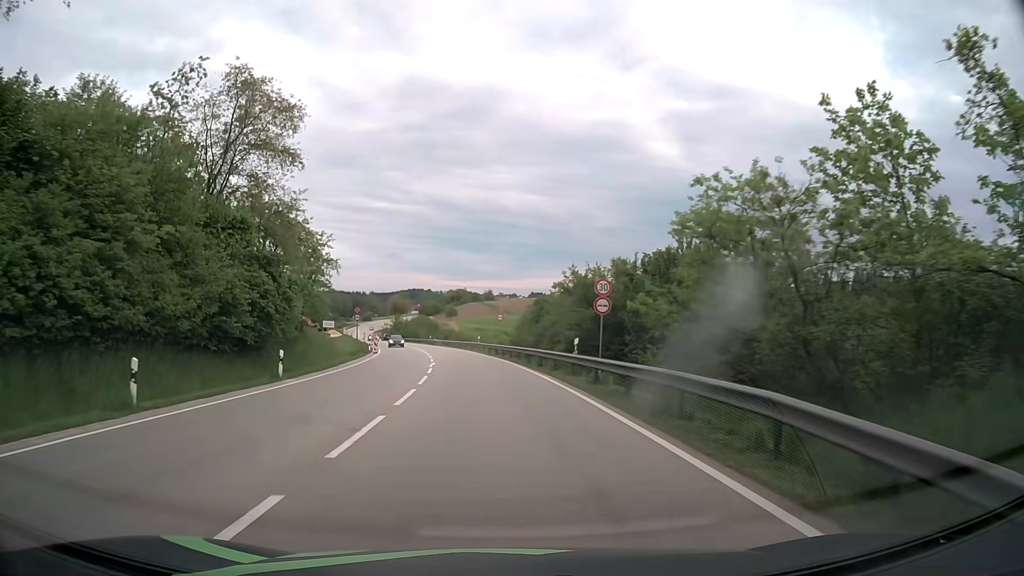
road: primary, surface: asphalt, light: Day
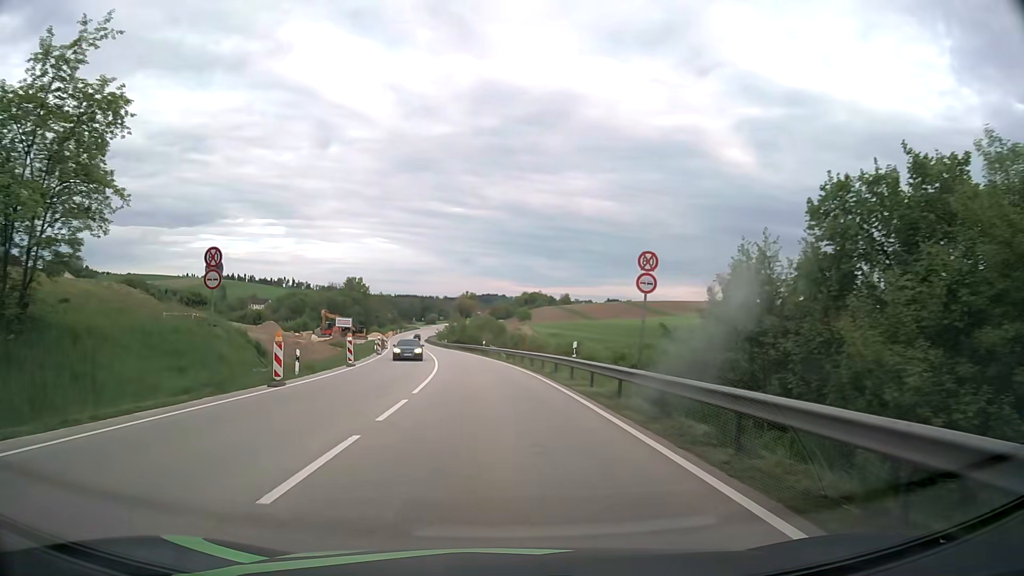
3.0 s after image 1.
(-2.2, +38.1) m; -7°
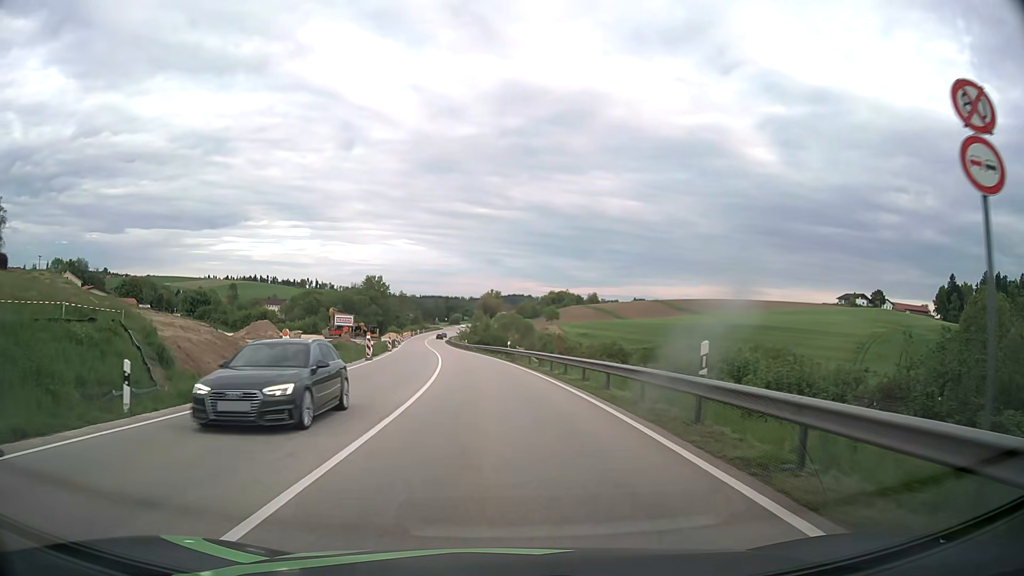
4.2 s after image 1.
(-0.3, +13.5) m; -2°
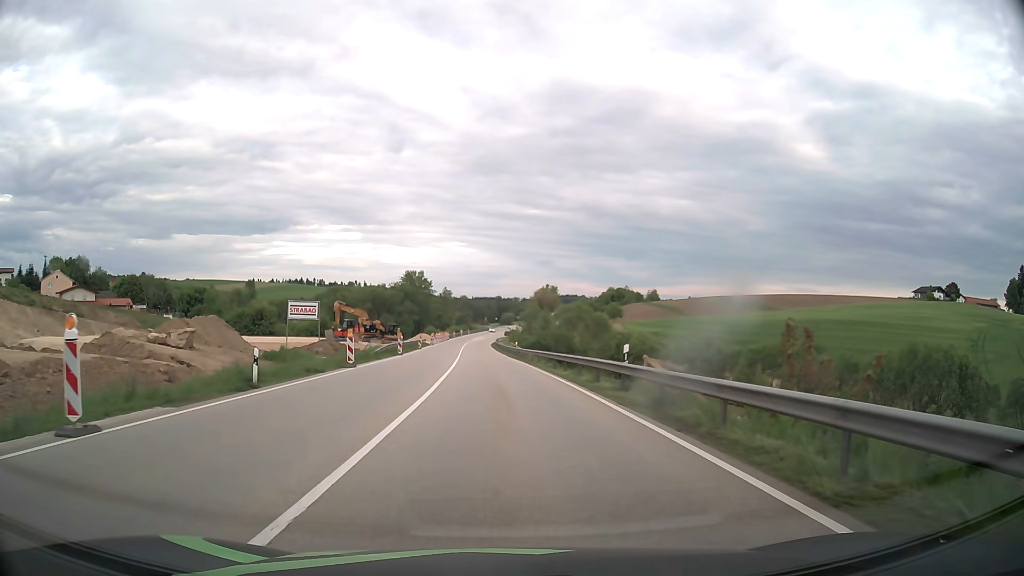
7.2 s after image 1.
(-1.5, +32.3) m; -5°
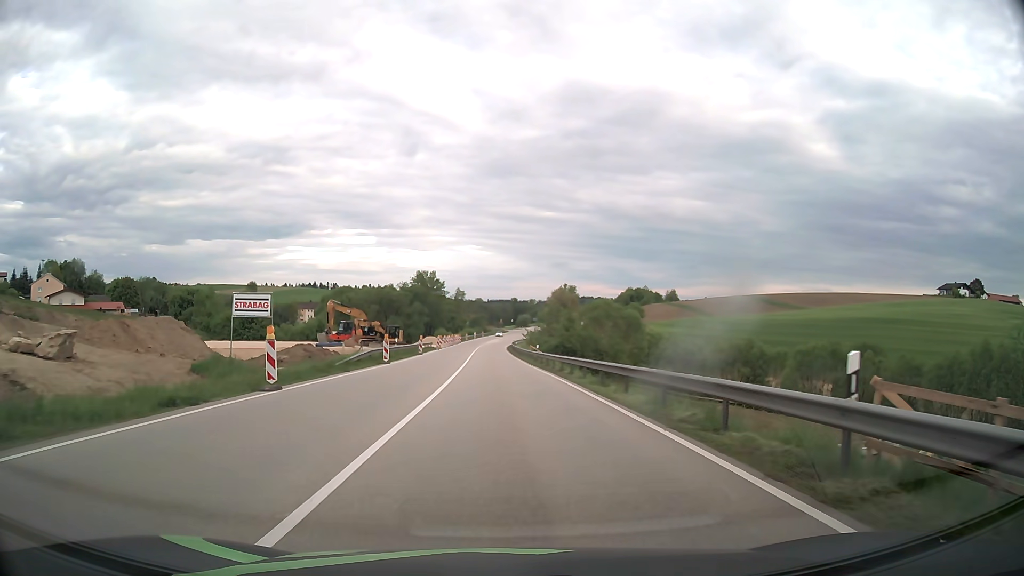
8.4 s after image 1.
(-0.1, +11.8) m; -1°
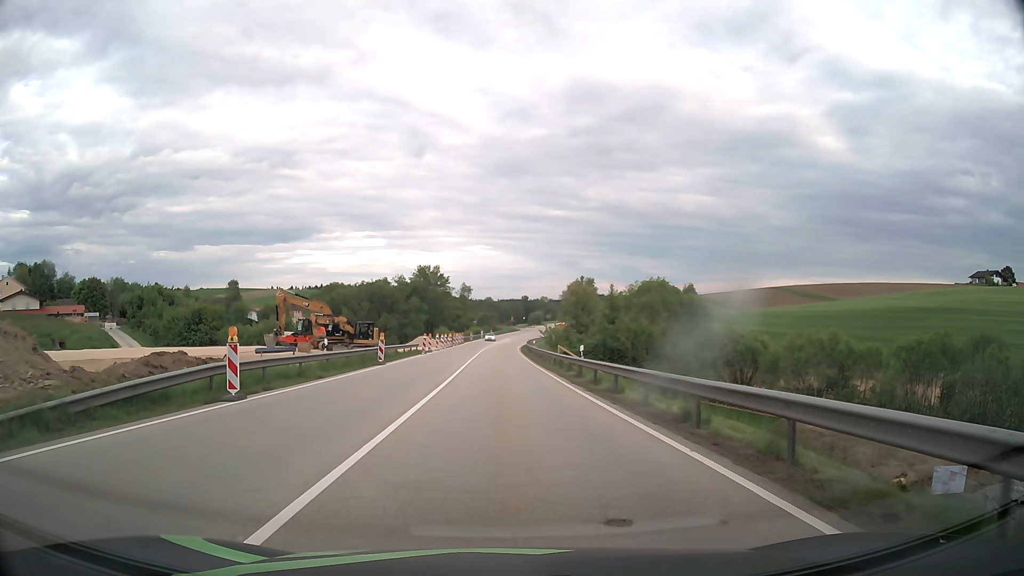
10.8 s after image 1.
(-0.3, +22.8) m; -1°
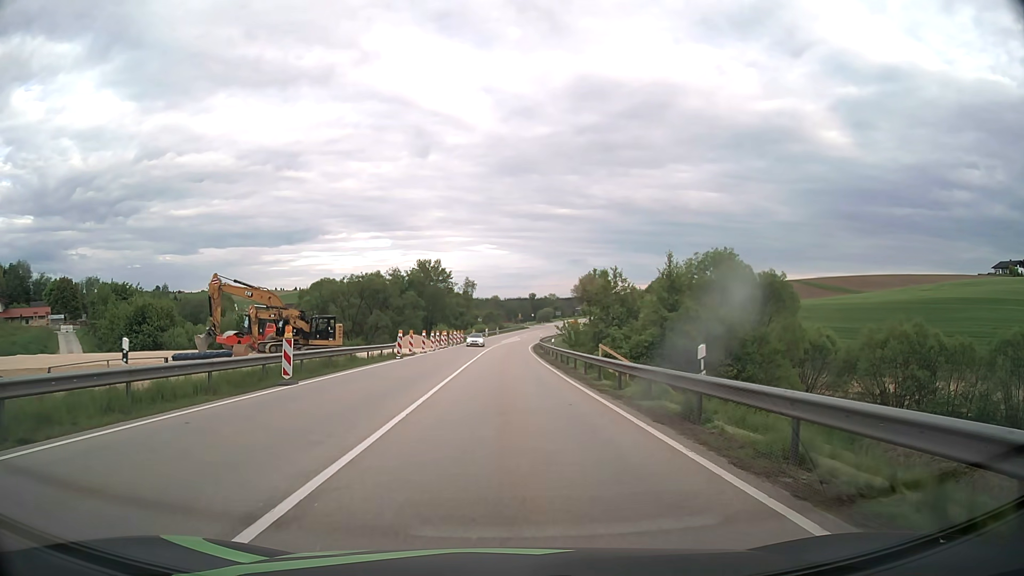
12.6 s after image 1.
(-0.1, +16.2) m; -1°
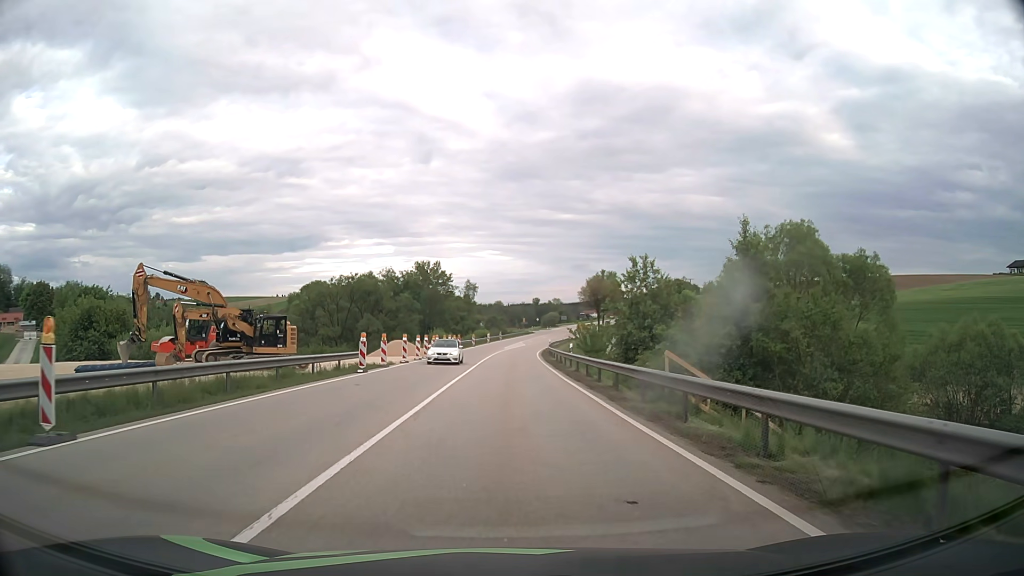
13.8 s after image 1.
(0.0, +11.1) m; 0°
(0, +10) (0, +20) (0, +30) (0, +40) (0, +50) (+1, +60) (+1, +70) (+2, +80) (+2, +90) (+3, +100) m
